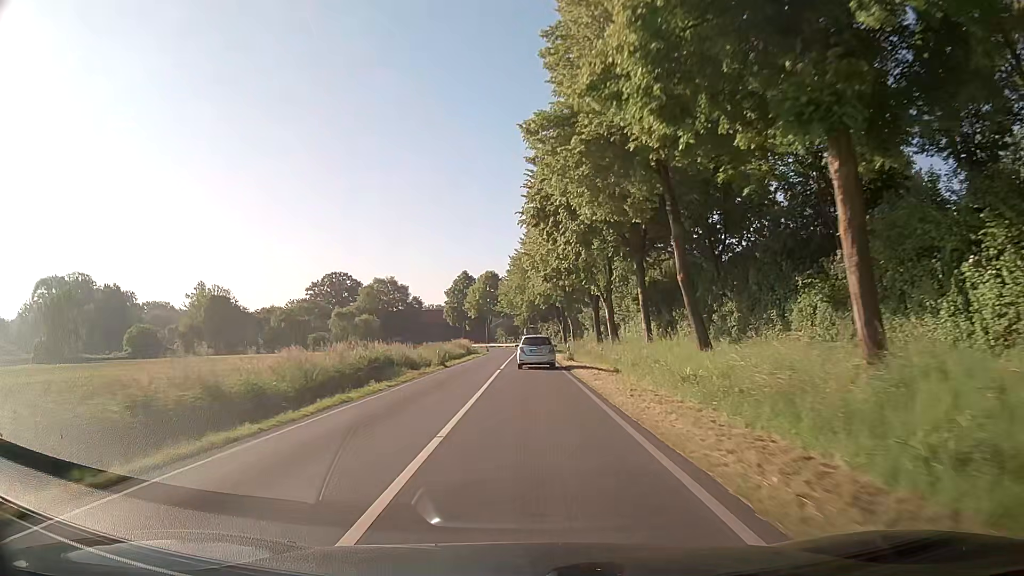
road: secondary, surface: asphalt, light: Day
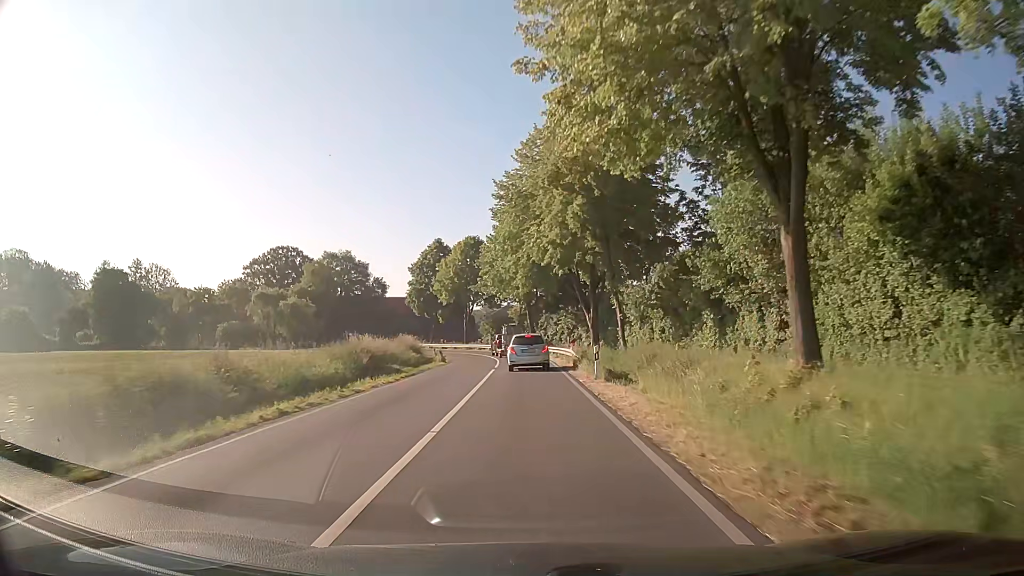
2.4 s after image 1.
(+0.1, +45.0) m; 0°
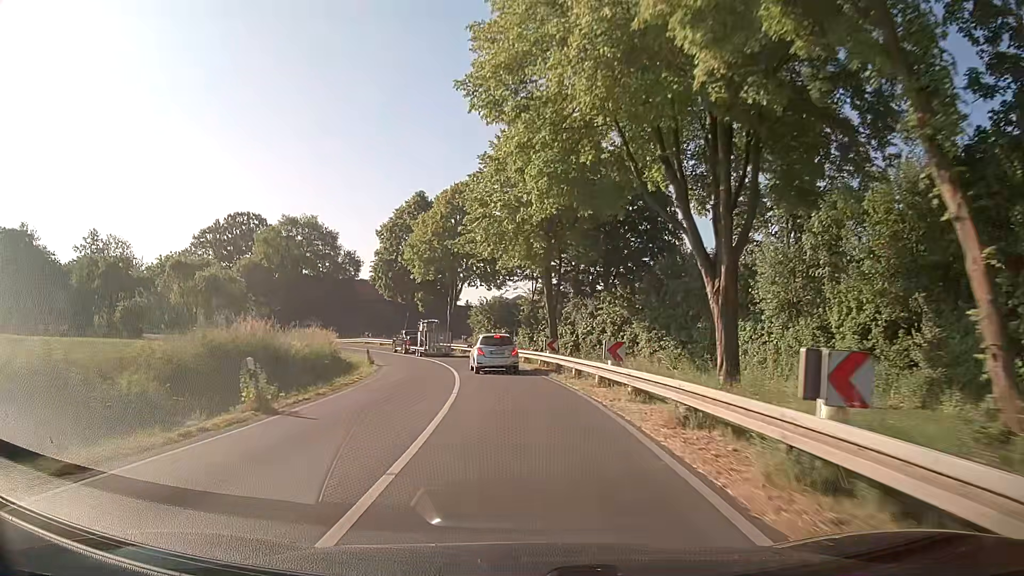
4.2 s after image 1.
(-0.2, +31.6) m; -1°
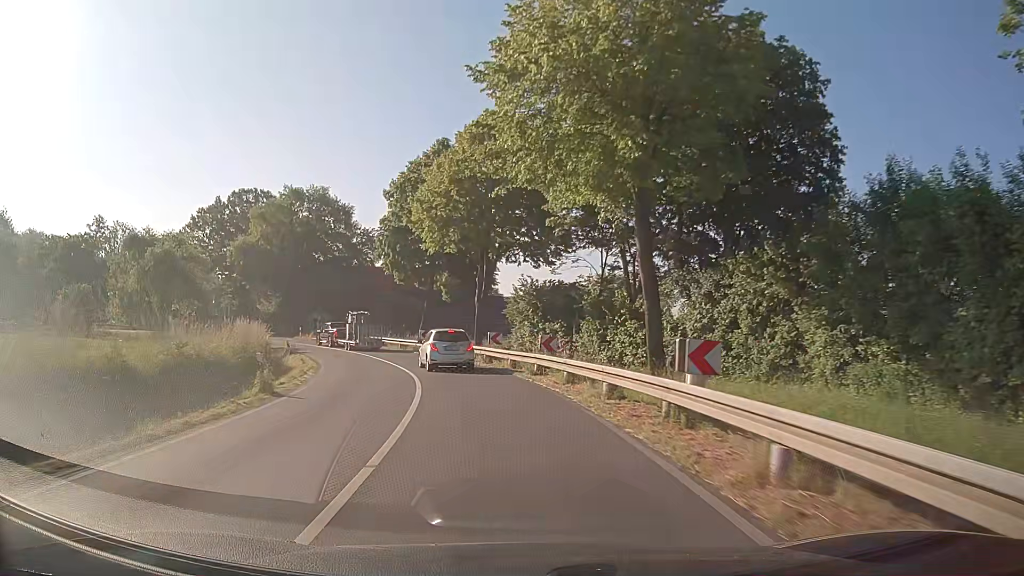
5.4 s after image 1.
(-0.6, +19.9) m; -4°
(0, +10) (-2, +20) (-4, +30) (-7, +39) (-12, +48) (-18, +56) (-25, +63) (-34, +68) (-43, +72) (-53, +75) m
